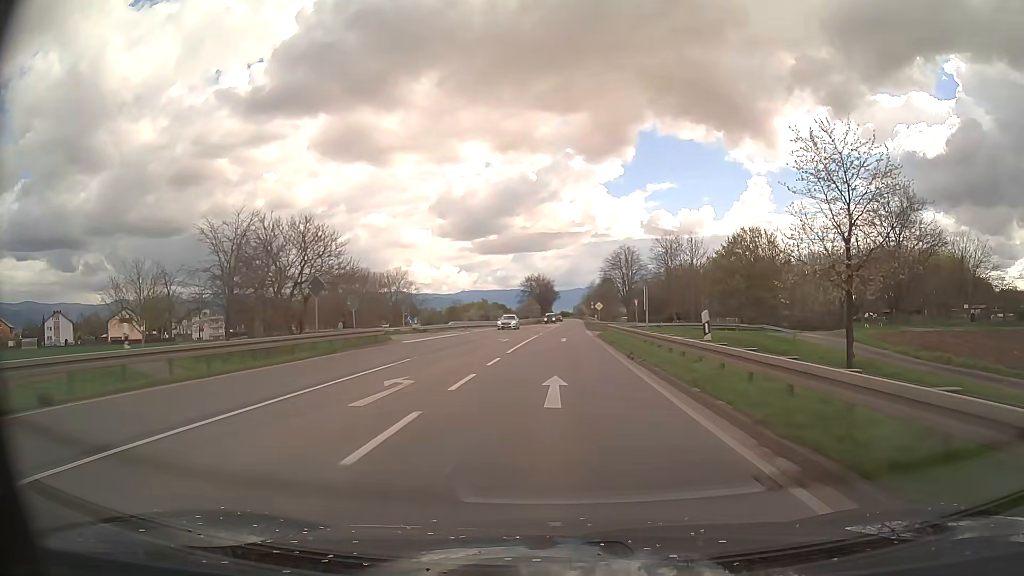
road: primary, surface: asphalt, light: Day
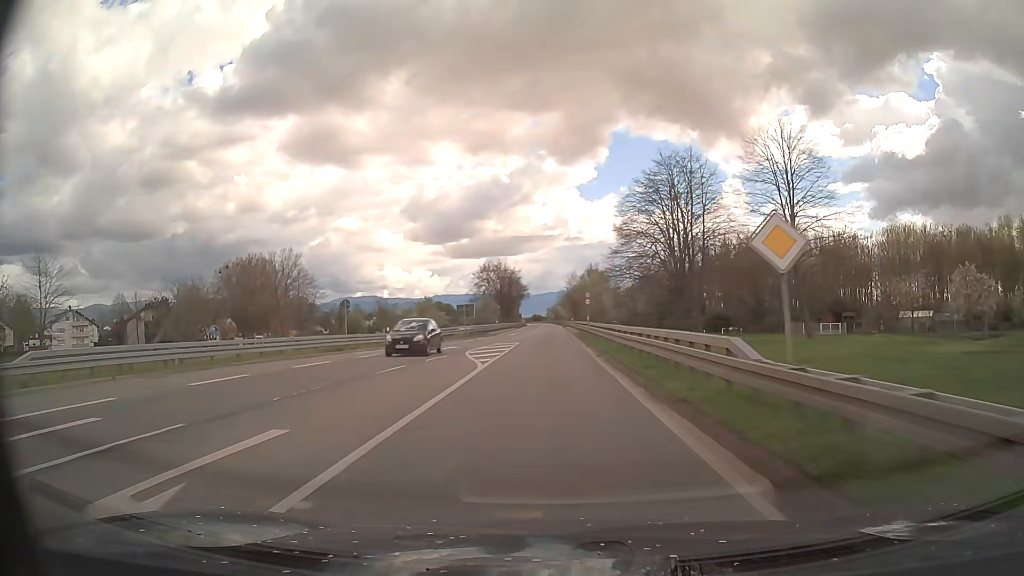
(+1.5, +61.7) m; +3°
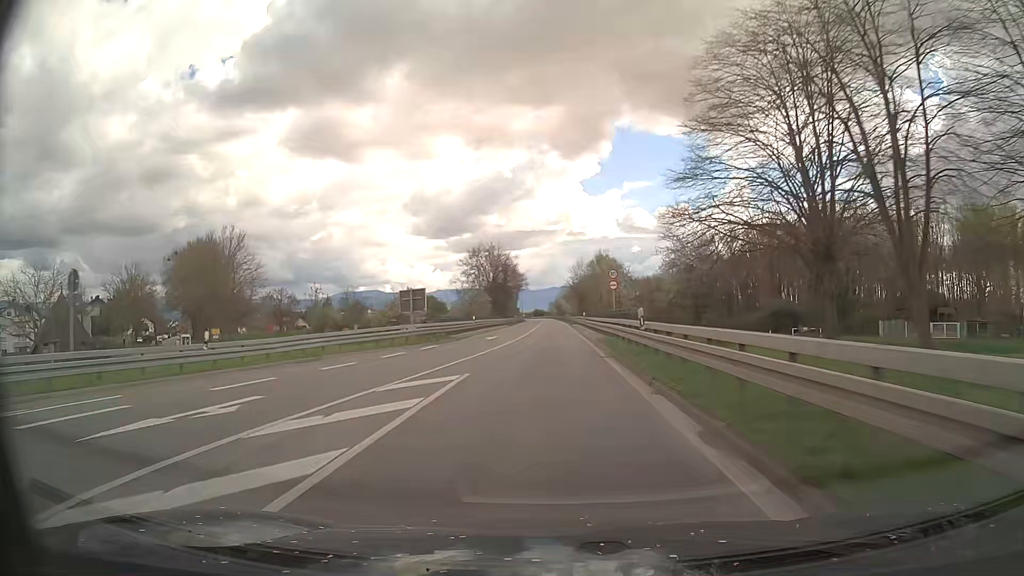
(-0.1, +24.7) m; 0°
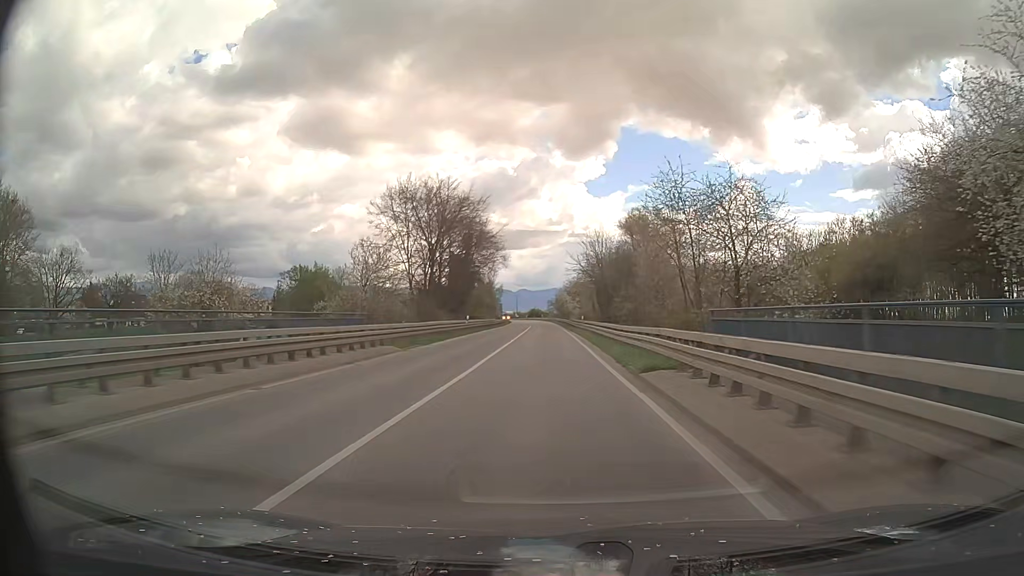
(-0.1, +61.8) m; 0°
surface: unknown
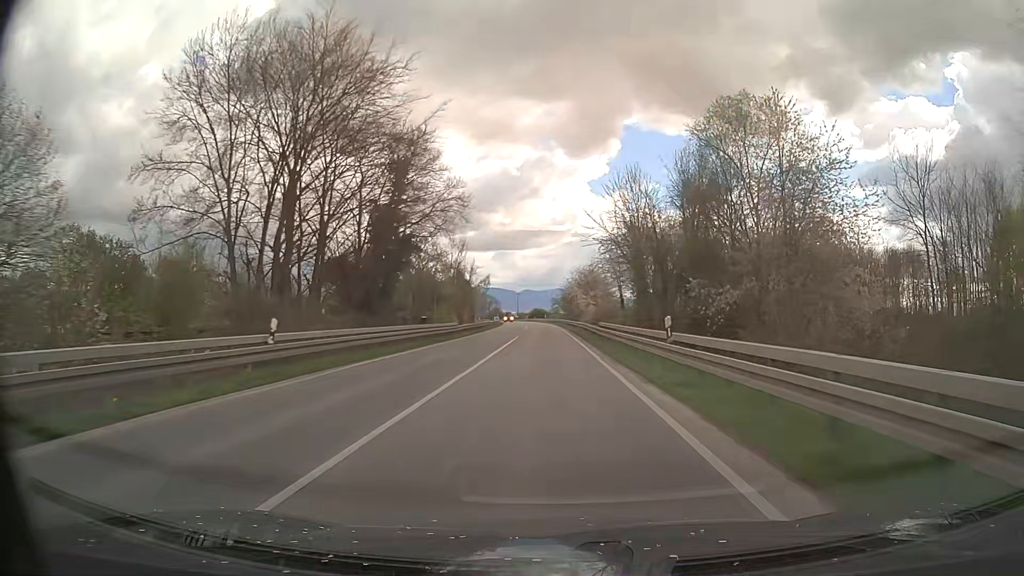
(-0.2, +37.1) m; 0°
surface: asphalt
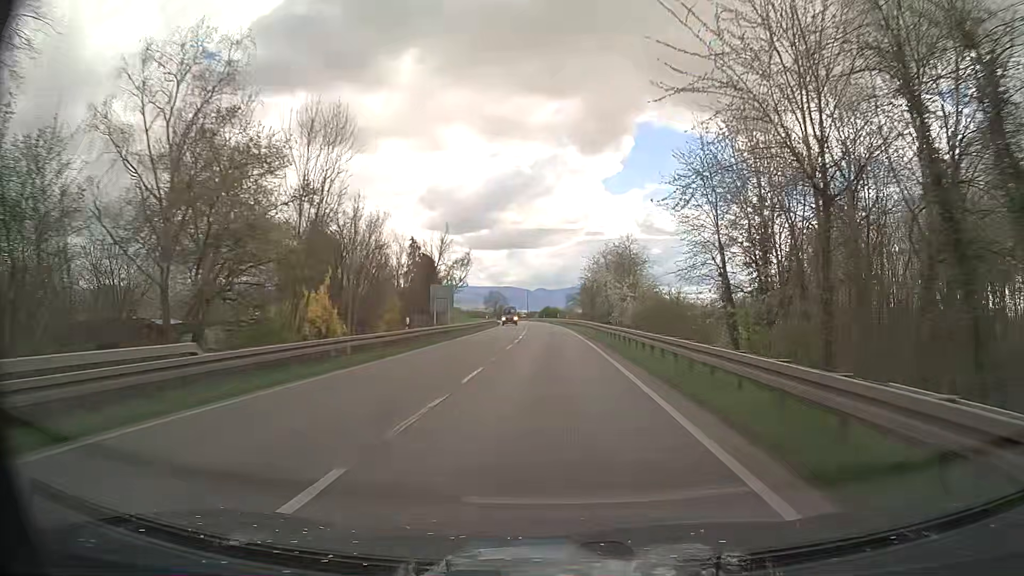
(-0.4, +37.1) m; -1°
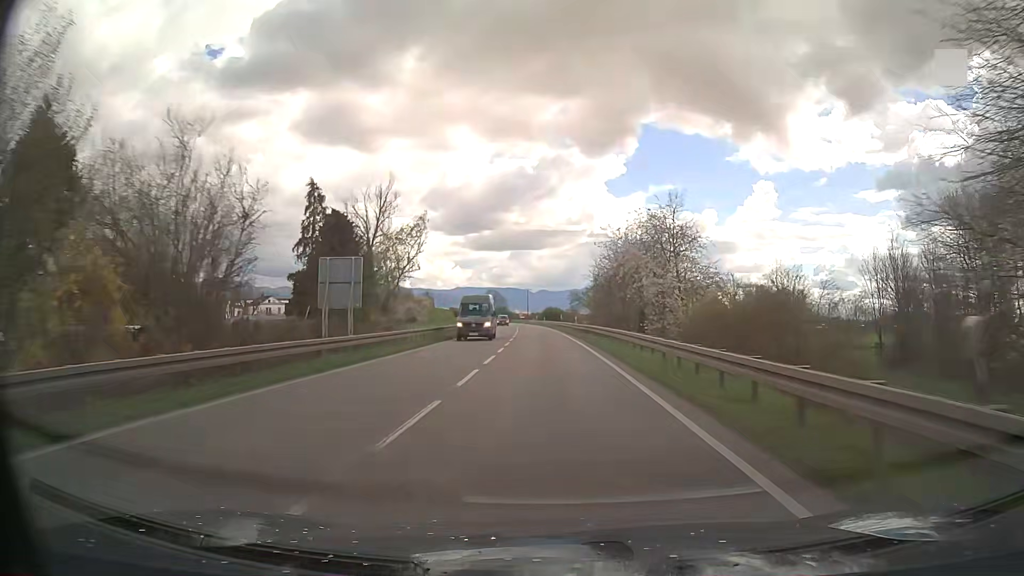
(-0.1, +24.7) m; 0°
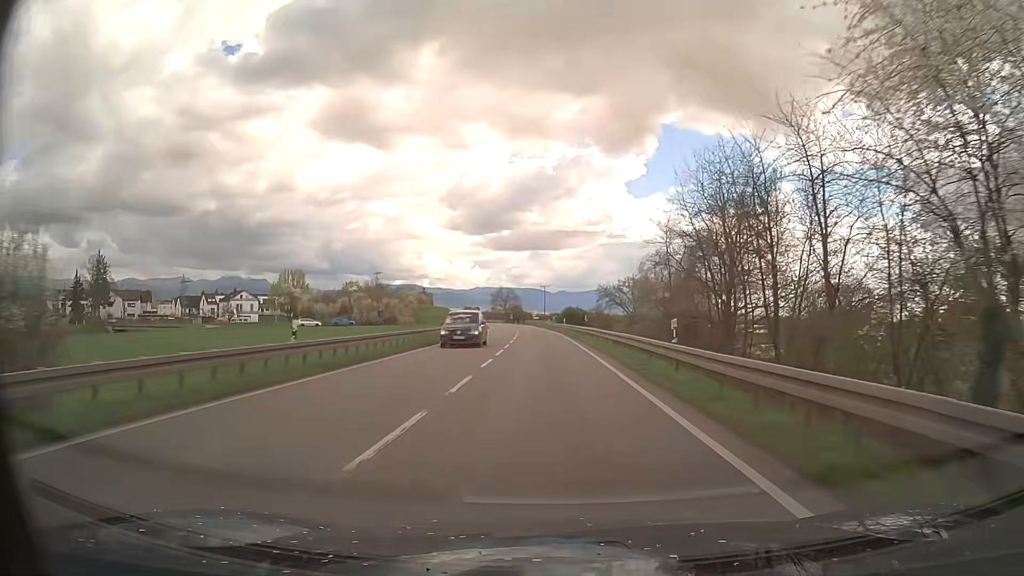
(-0.5, +37.0) m; -1°
(0, +10) (0, +20) (0, +30) (-1, +40) (-1, +50) (-1, +60) (-2, +70) (-3, +80) (-3, +90) (-4, +100) m
